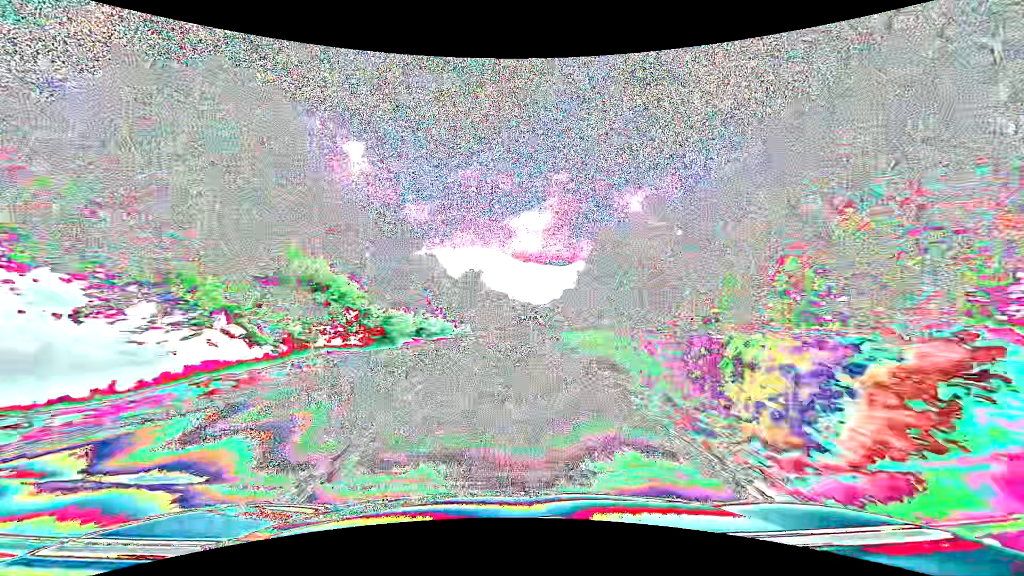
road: primary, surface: asphalt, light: Day
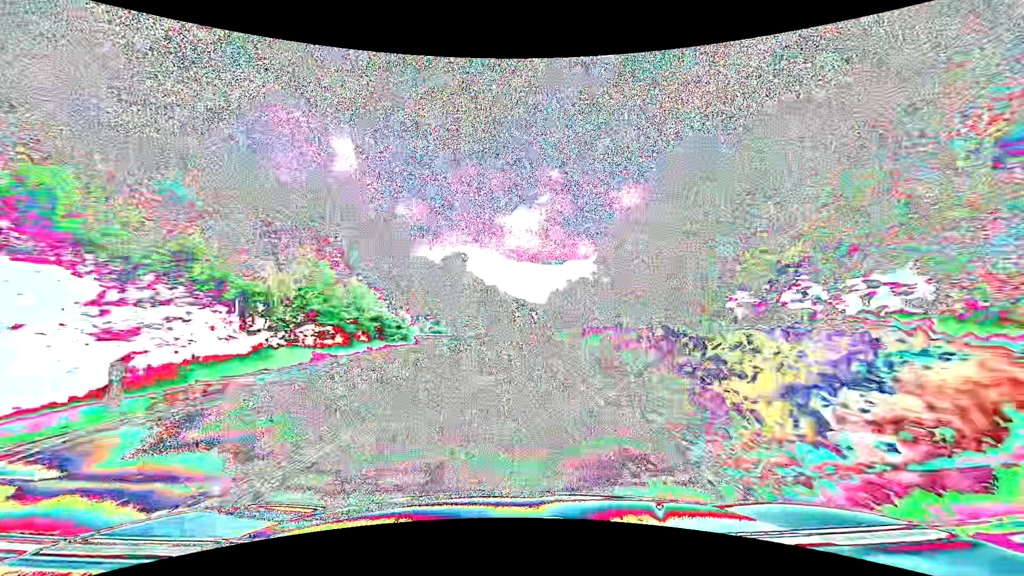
(+0.3, +31.6) m; +1°
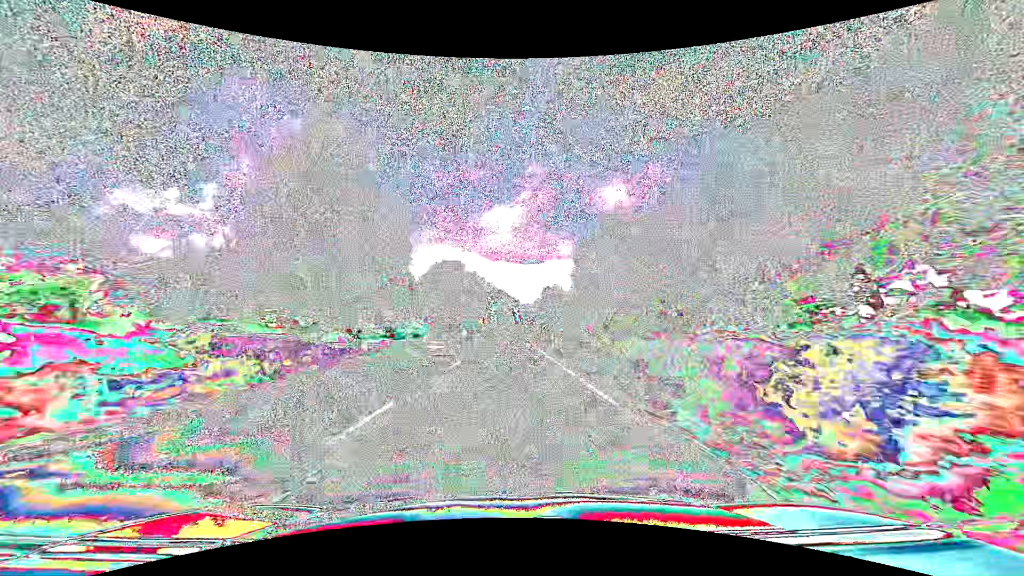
(+1.8, +78.9) m; +3°
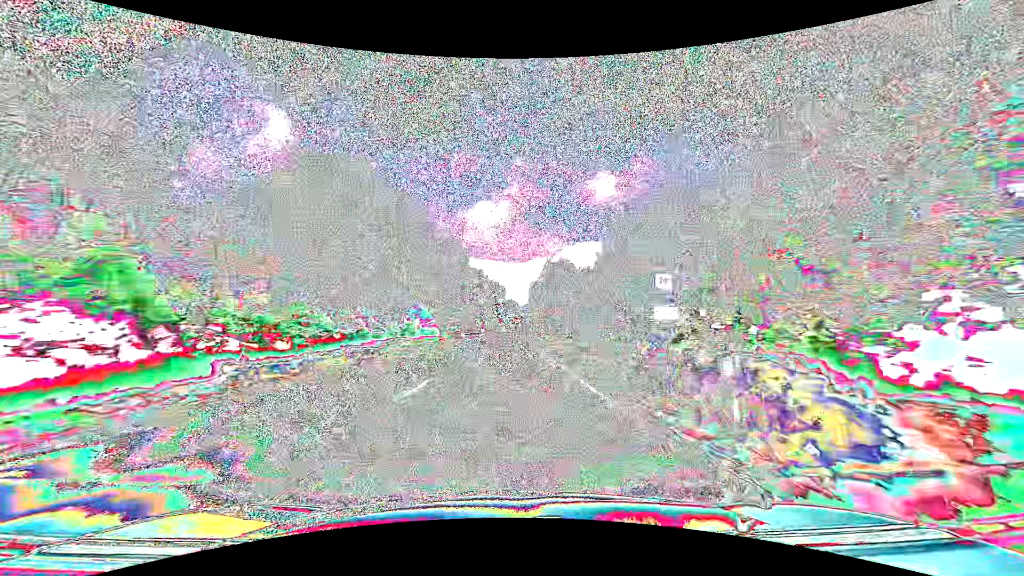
(+1.3, +78.9) m; +2°
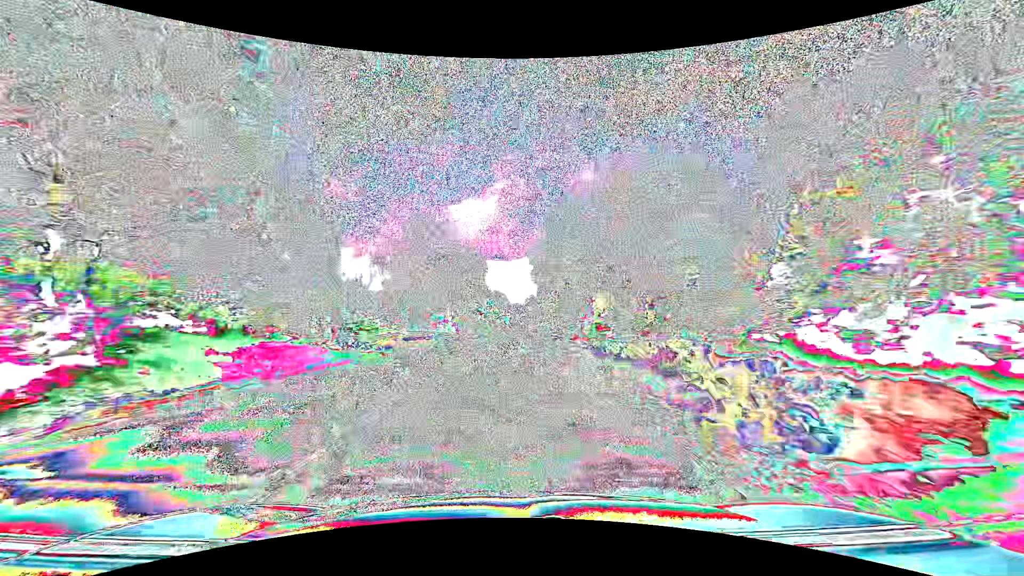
(+0.9, +63.2) m; +2°
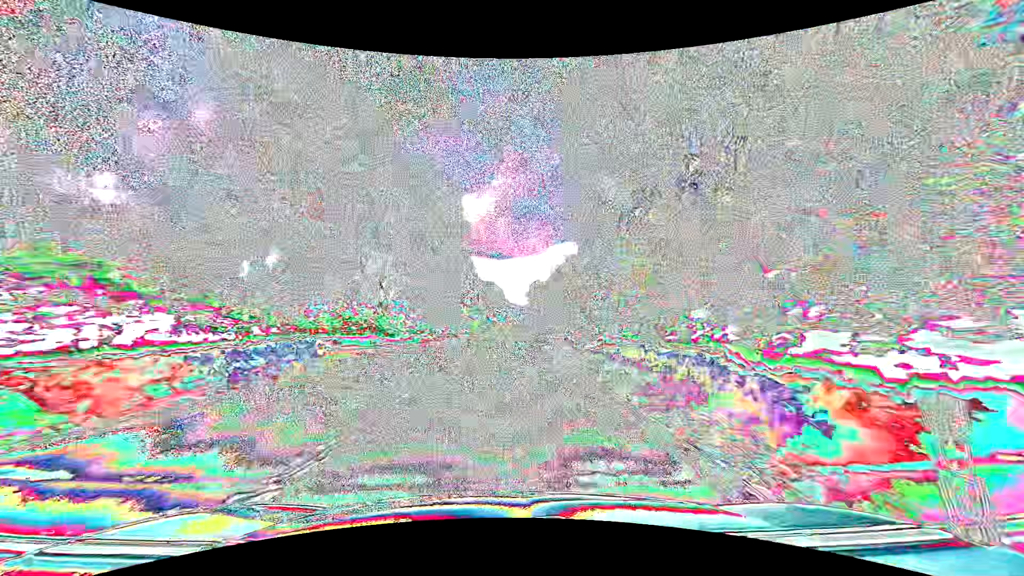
(+0.1, +47.4) m; +1°
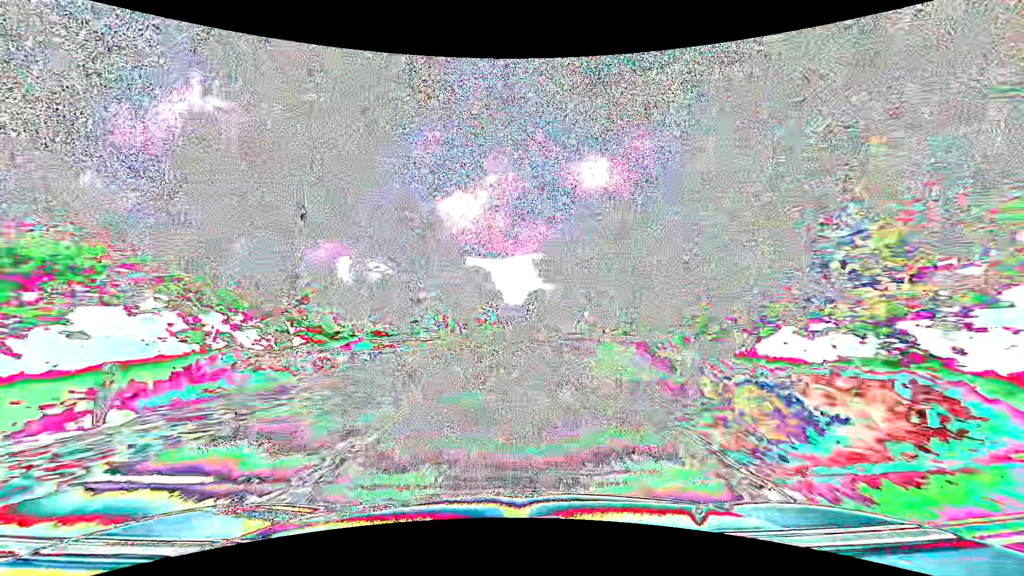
(+0.3, +47.4) m; +1°
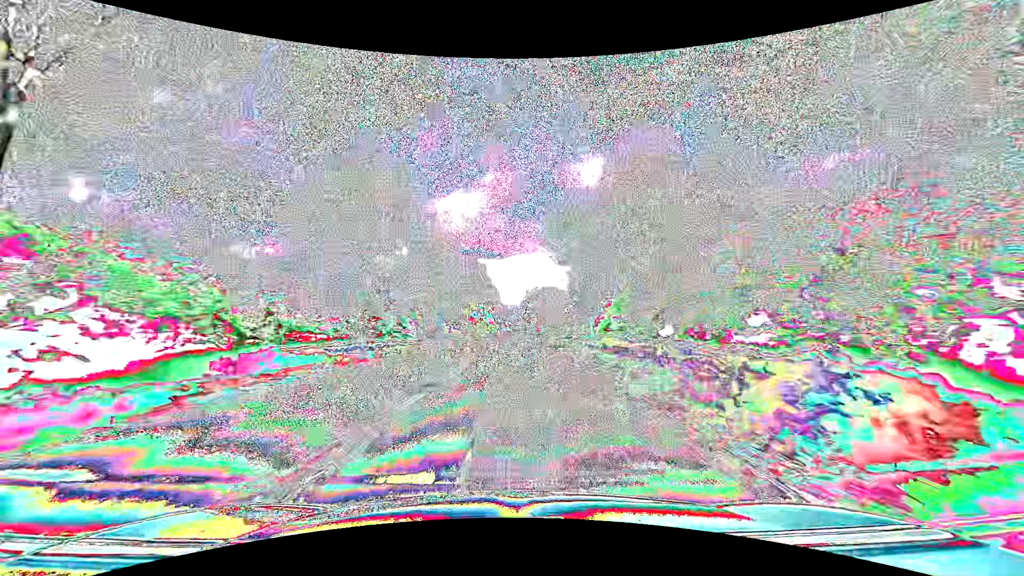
(+0.1, +15.8) m; 0°
(0, +10) (0, +20) (0, +30) (0, +40) (+1, +50) (+1, +60) (+1, +70) (+1, +80) (+1, +90) (+2, +100) m
